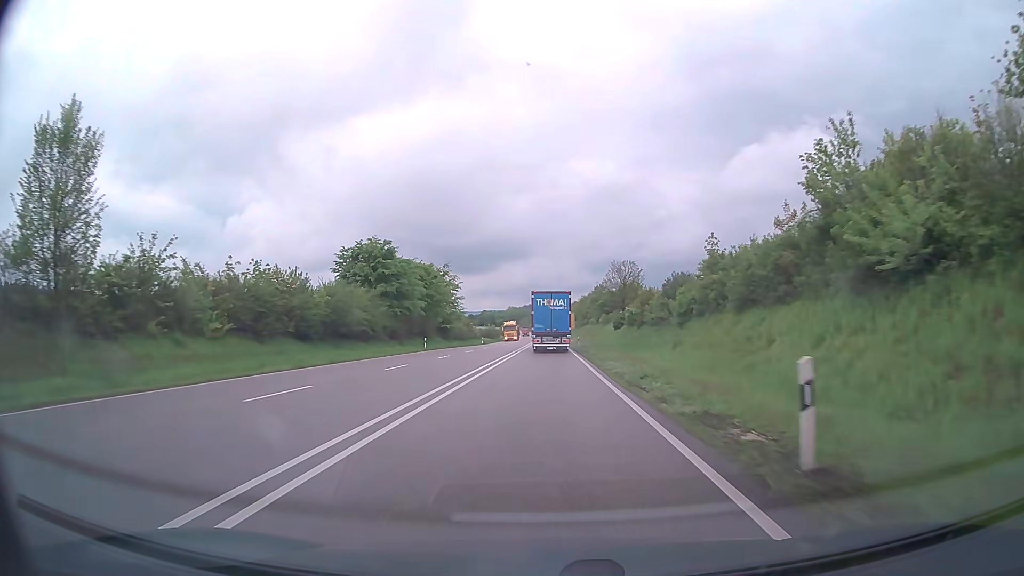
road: primary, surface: asphalt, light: Day
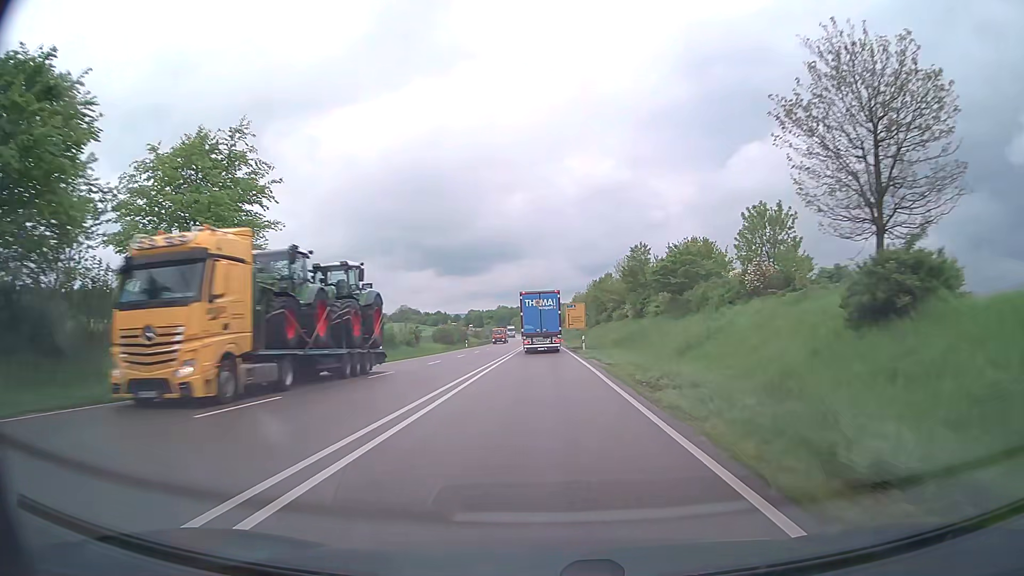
(+0.4, +62.5) m; 0°
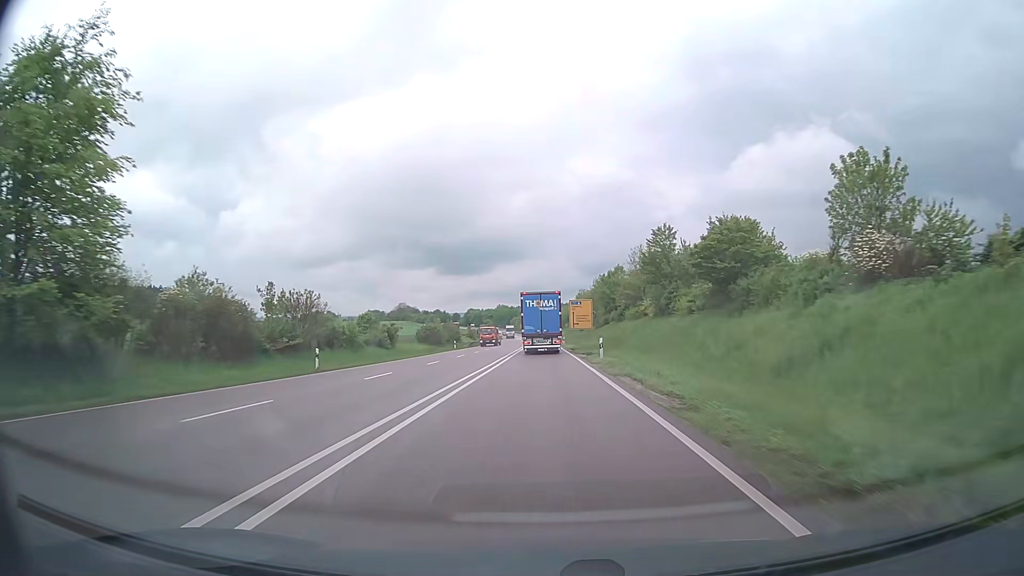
(0.0, +12.6) m; 0°
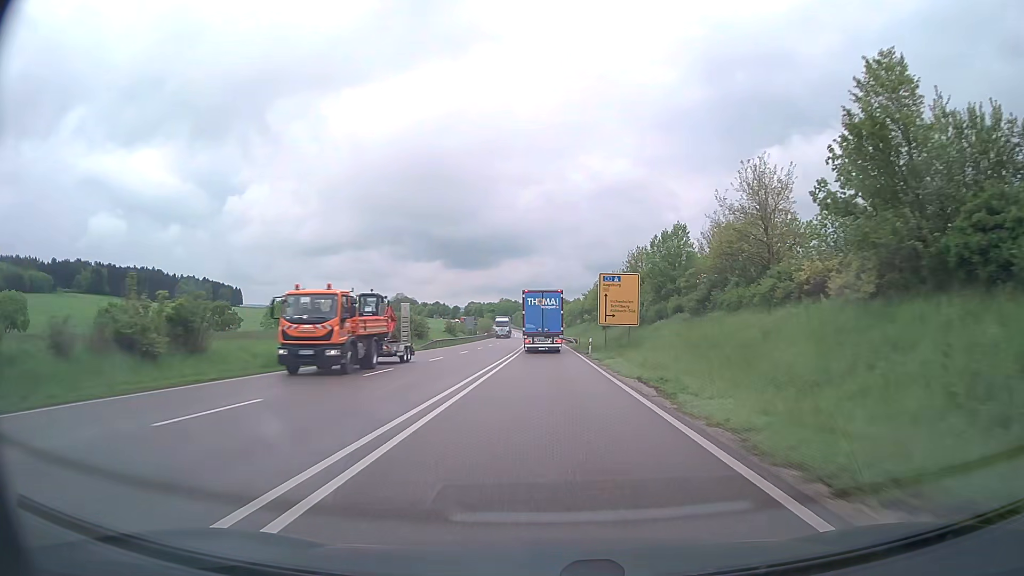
(-0.2, +37.5) m; 0°
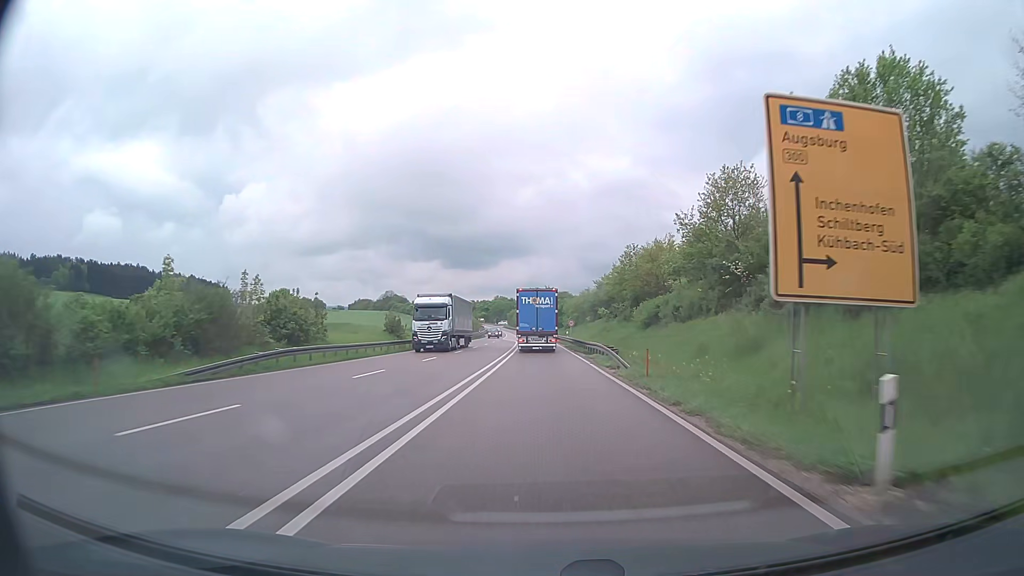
(+0.1, +37.3) m; 0°
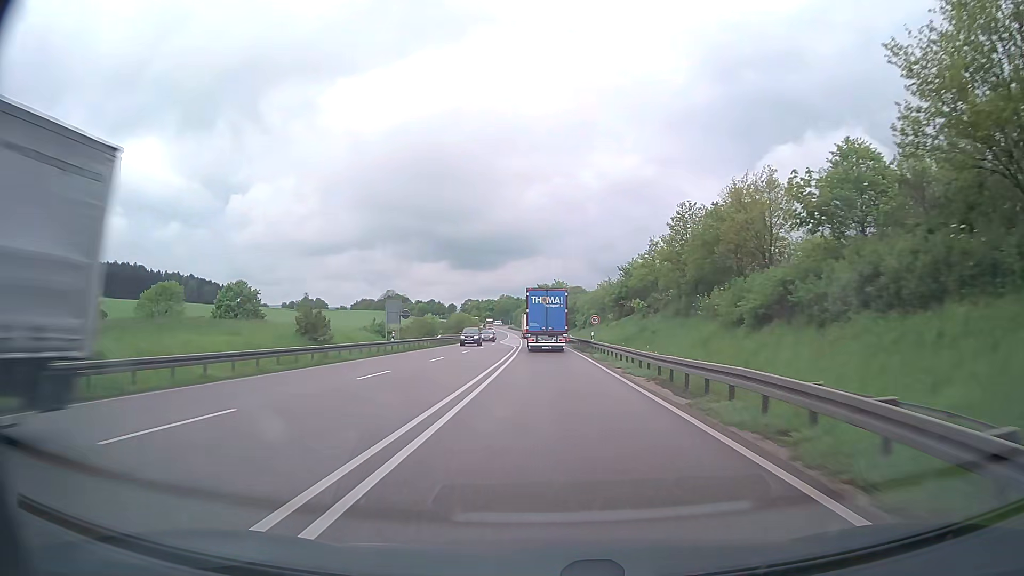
(-0.2, +24.9) m; -1°
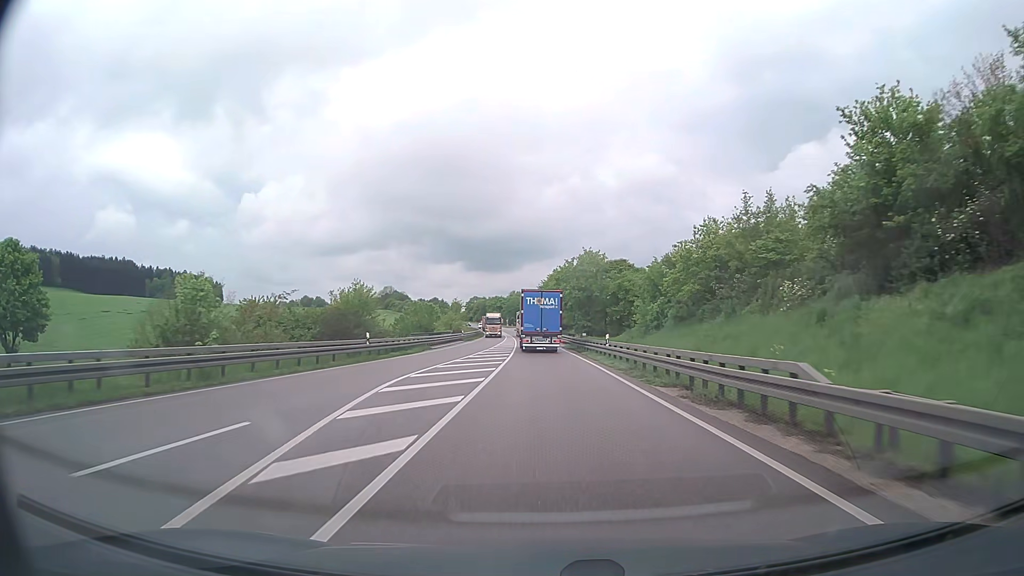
(-0.6, +62.1) m; -2°
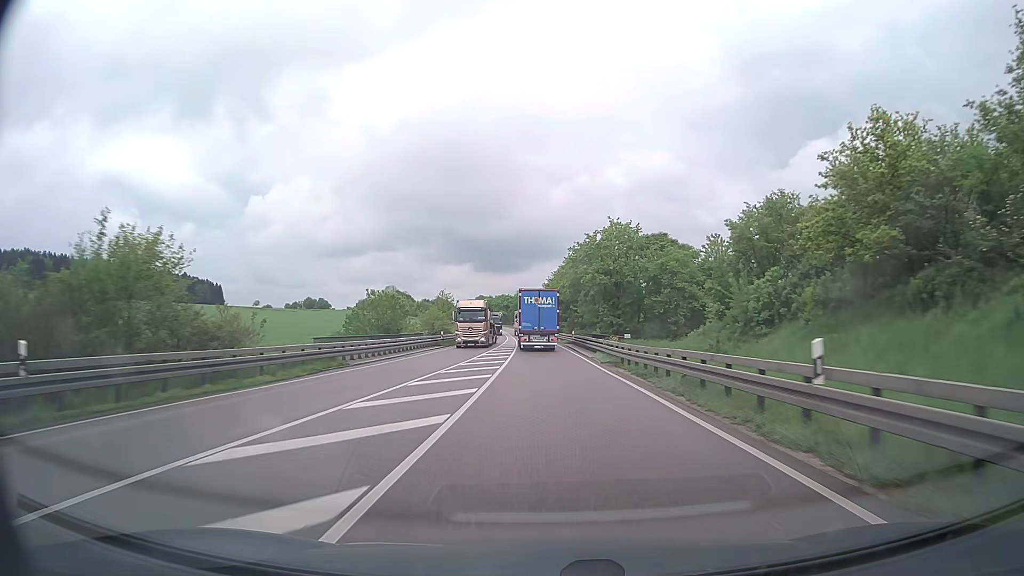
(-0.1, +24.3) m; -1°
(0, +10) (0, +20) (0, +30) (0, +40) (-1, +50) (-1, +60) (-1, +70) (-2, +80) (-2, +90) (-3, +100) m
